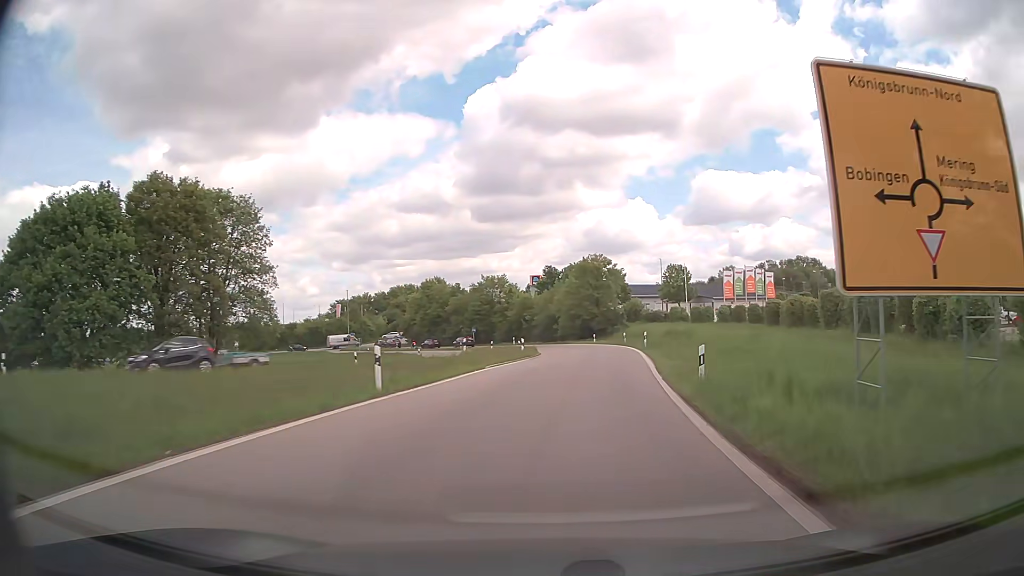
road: trunk_link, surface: asphalt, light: Day
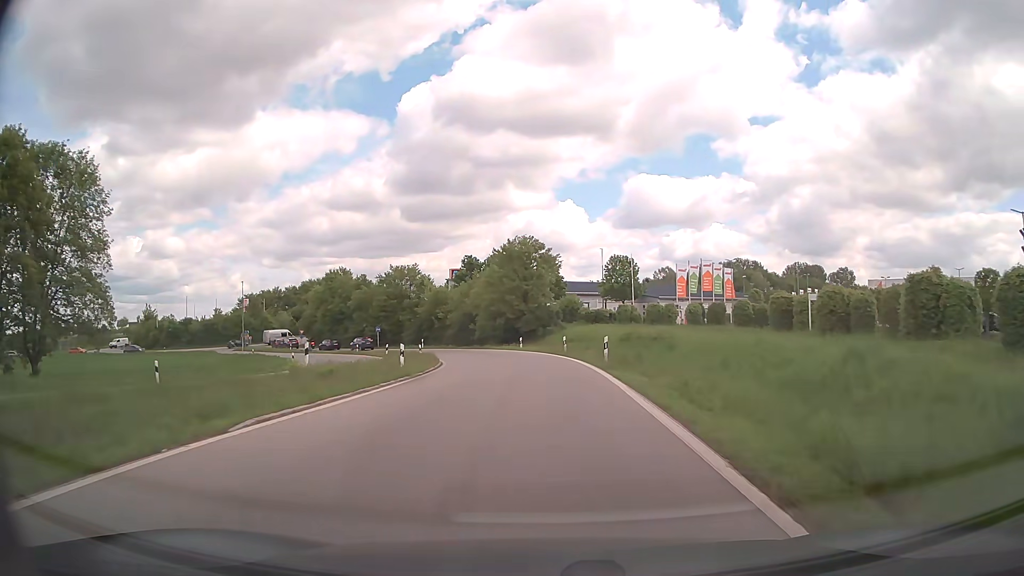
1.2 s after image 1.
(+1.1, +15.9) m; +6°
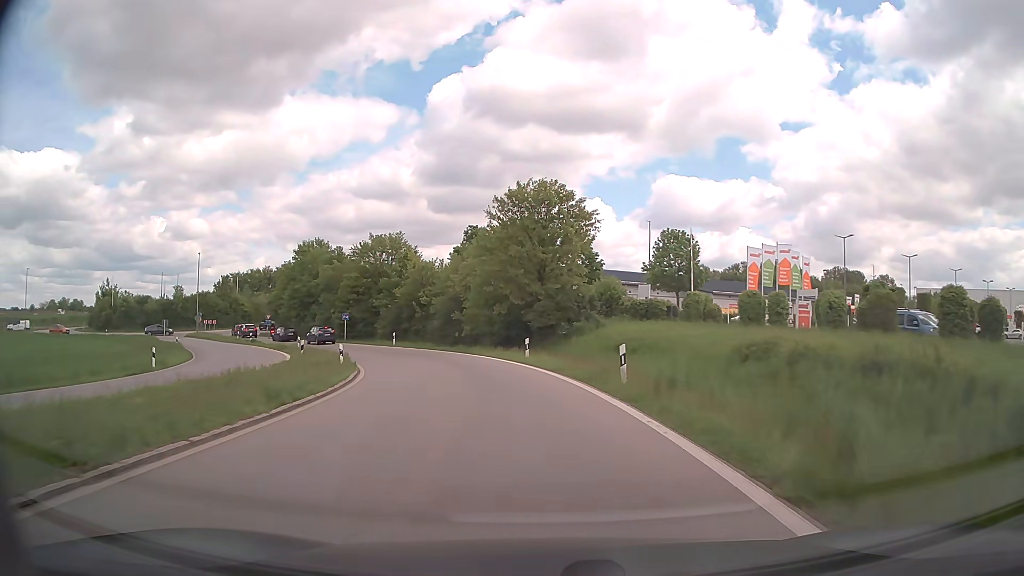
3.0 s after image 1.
(0.0, +21.6) m; -2°
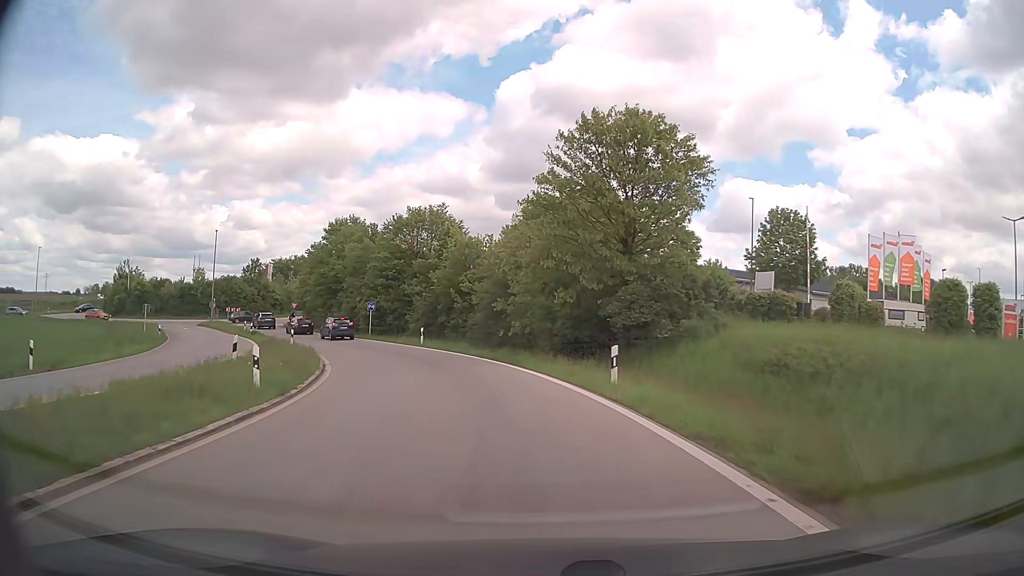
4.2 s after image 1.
(-0.6, +12.6) m; -5°
